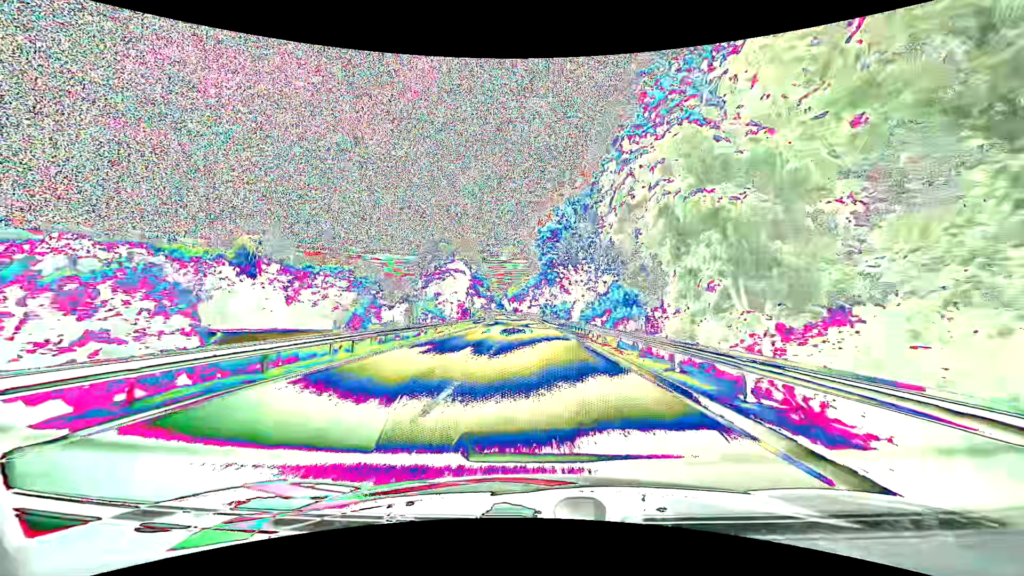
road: primary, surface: asphalt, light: Day
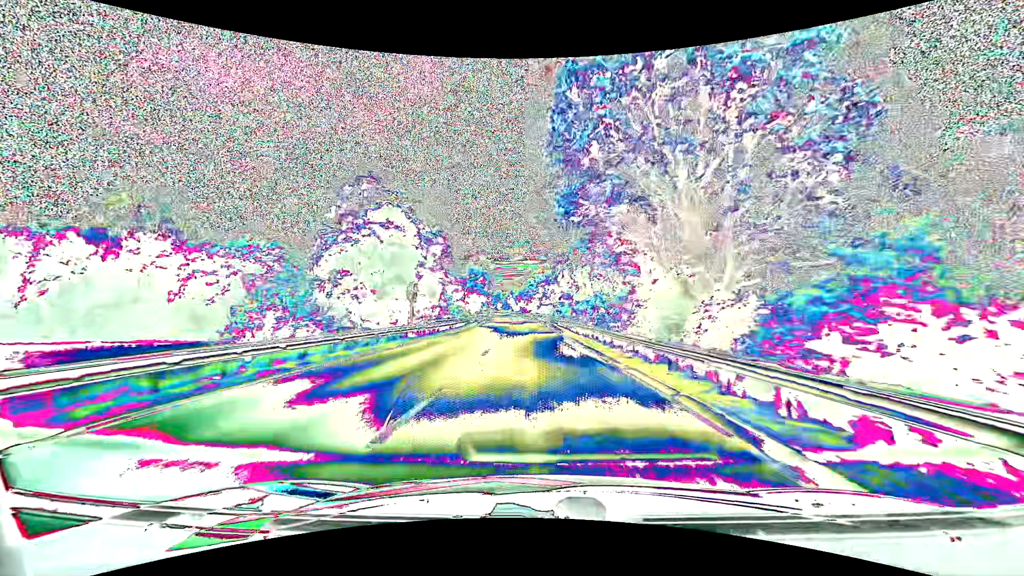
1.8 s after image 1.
(-0.5, +35.3) m; -1°
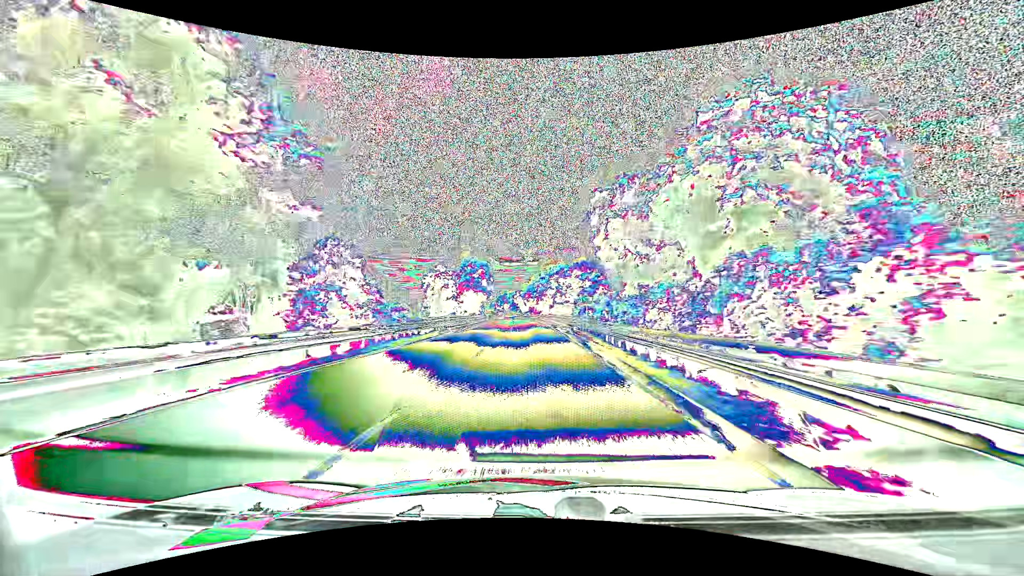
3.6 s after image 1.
(-0.4, +35.6) m; -1°
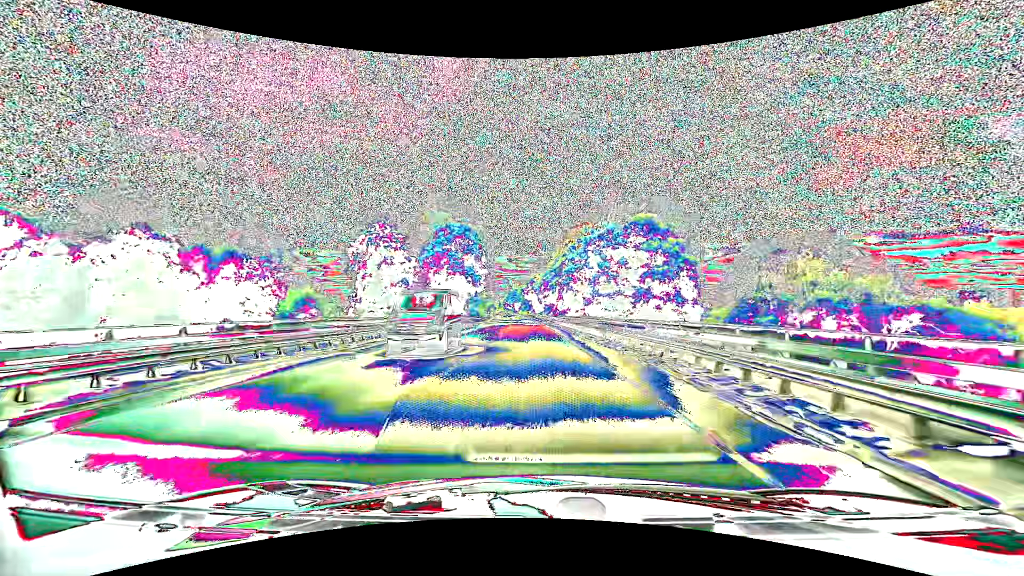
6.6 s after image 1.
(-1.2, +59.7) m; -2°
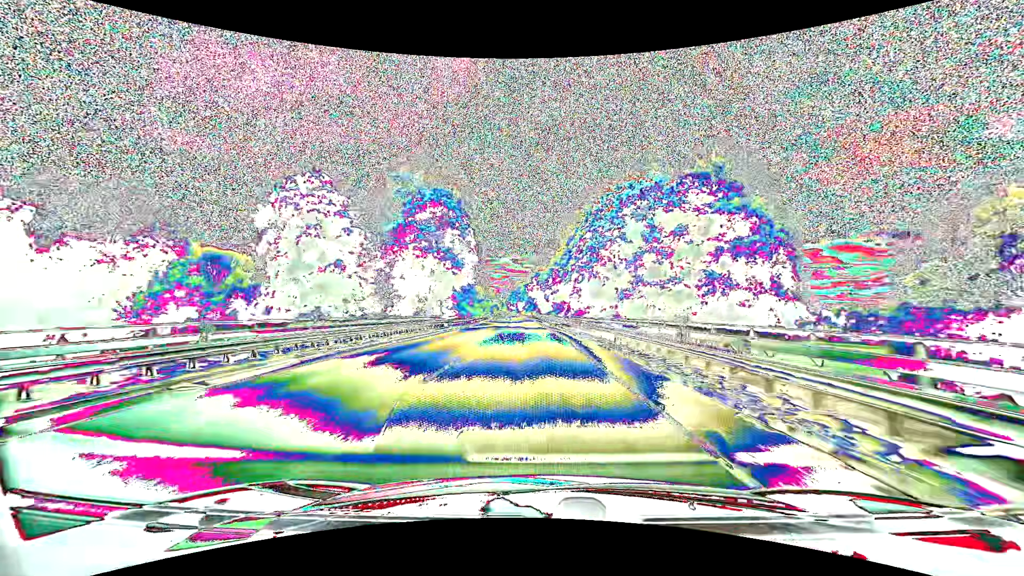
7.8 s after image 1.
(-0.1, +24.0) m; -1°
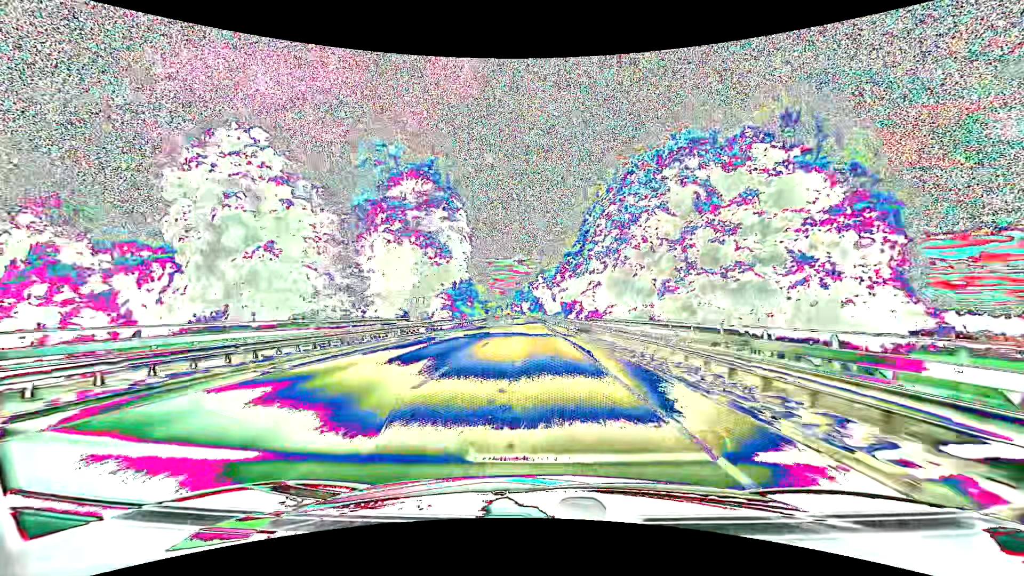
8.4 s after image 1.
(0.0, +12.1) m; -1°
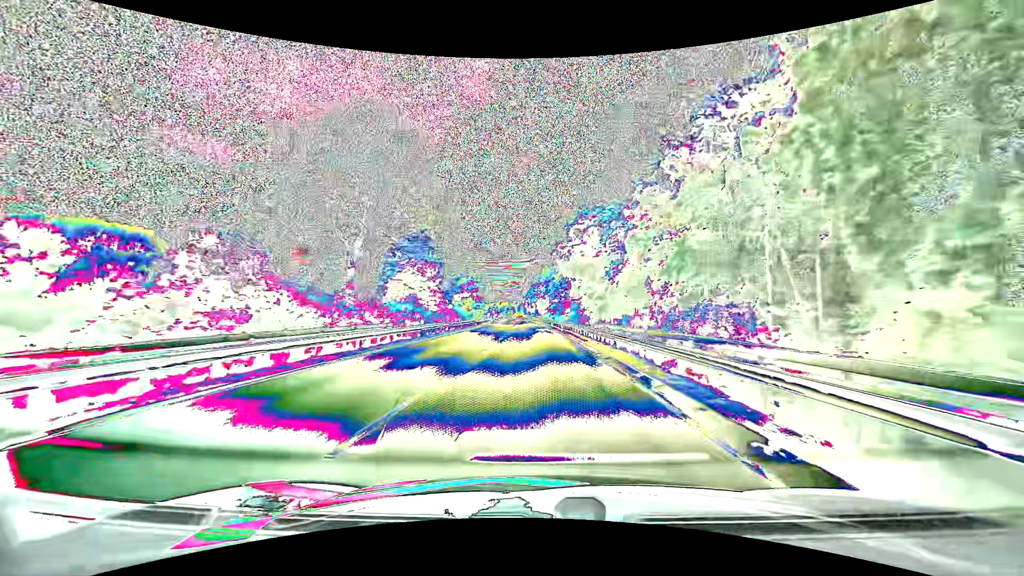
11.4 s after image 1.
(-1.3, +60.7) m; -2°
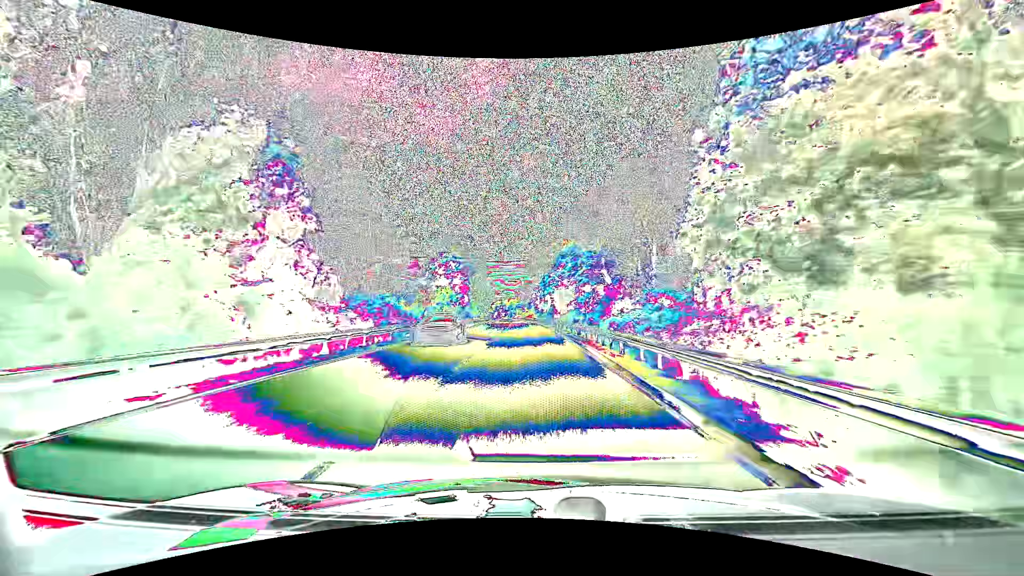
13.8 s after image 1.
(-0.7, +49.2) m; -2°
(0, +10) (0, +20) (0, +30) (-1, +40) (-1, +50) (-1, +60) (-2, +70) (-2, +80) (-3, +90) (-3, +100) m
